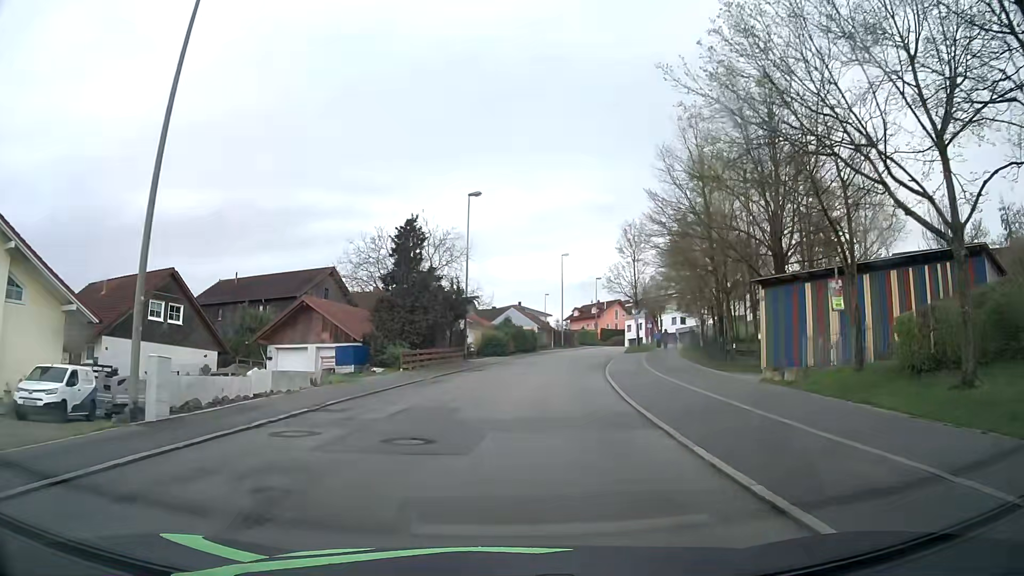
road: residential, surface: asphalt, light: Day
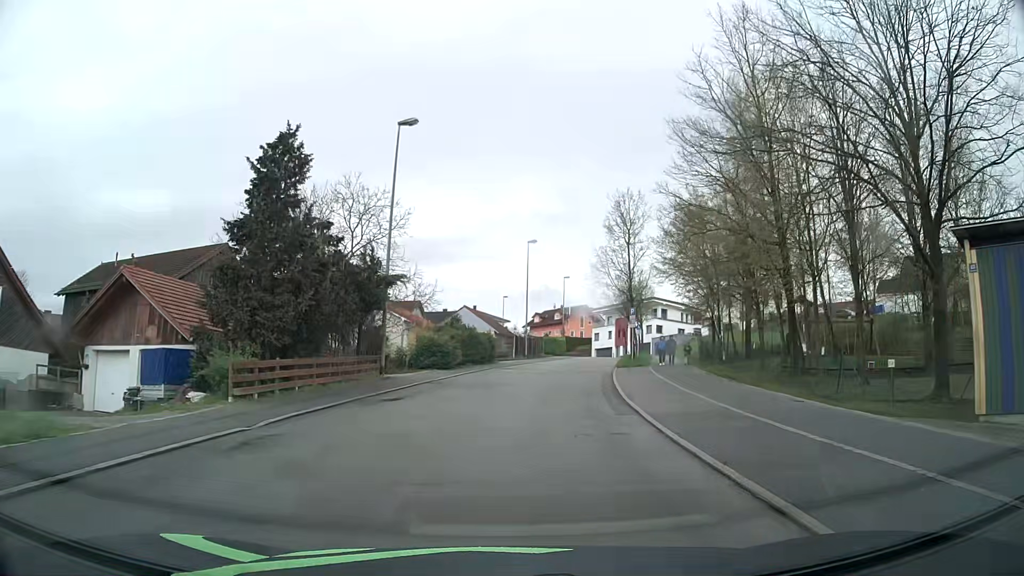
(+0.4, +14.5) m; +4°
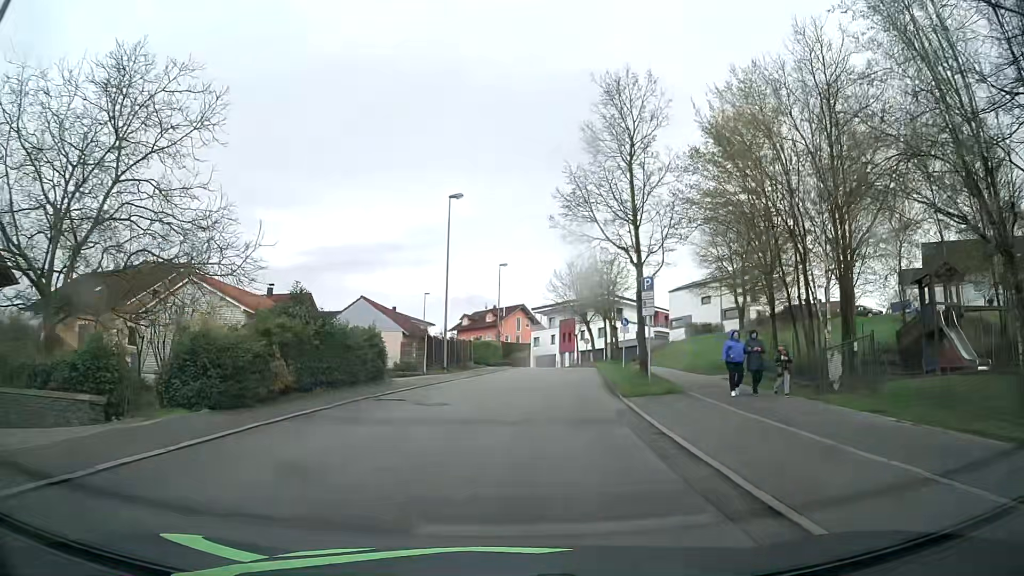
(+0.9, +19.4) m; +6°
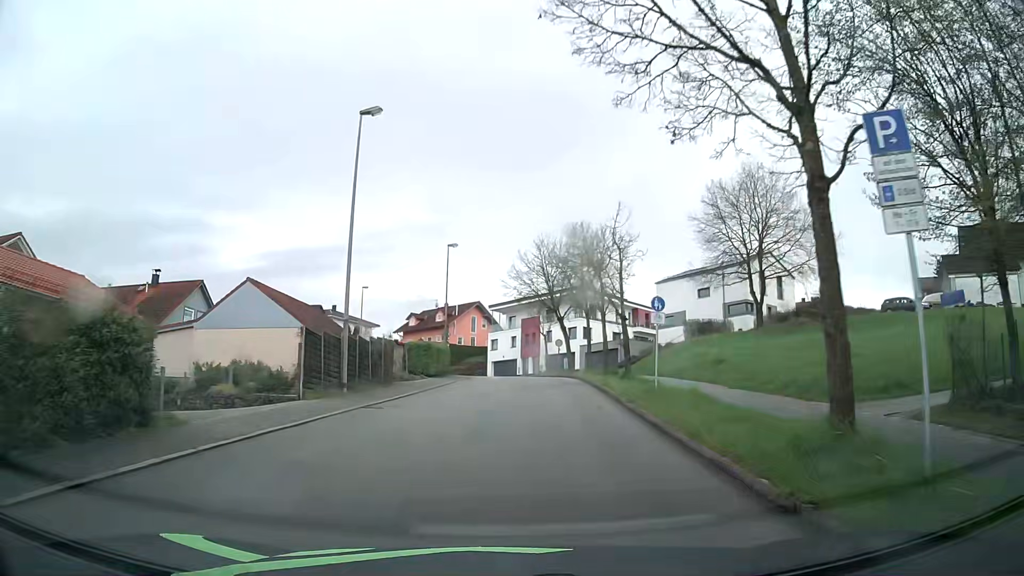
(+0.4, +14.7) m; +4°
(0, +10) (0, +20) (+1, +30) (+1, +40) (+1, +50) (-1, +60) (-4, +69) (-10, +78) (-17, +85) (-25, +91) m
